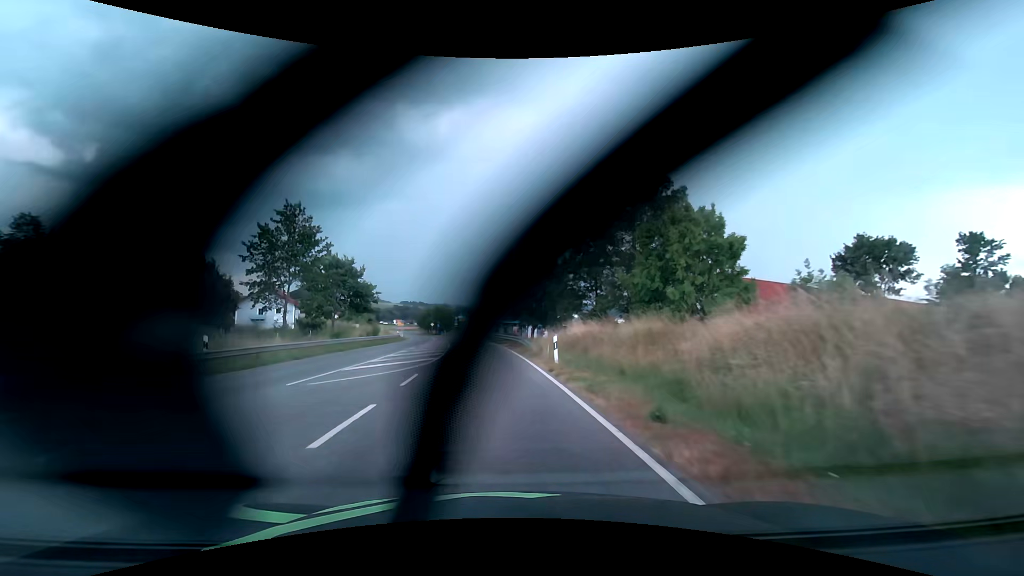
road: secondary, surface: asphalt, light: Day
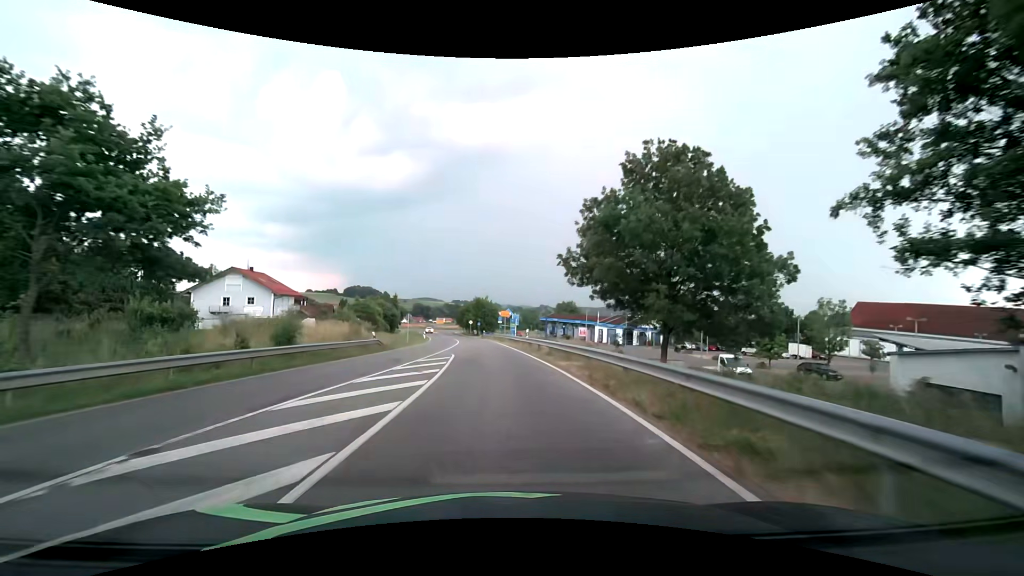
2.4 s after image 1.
(-2.0, +33.3) m; -6°
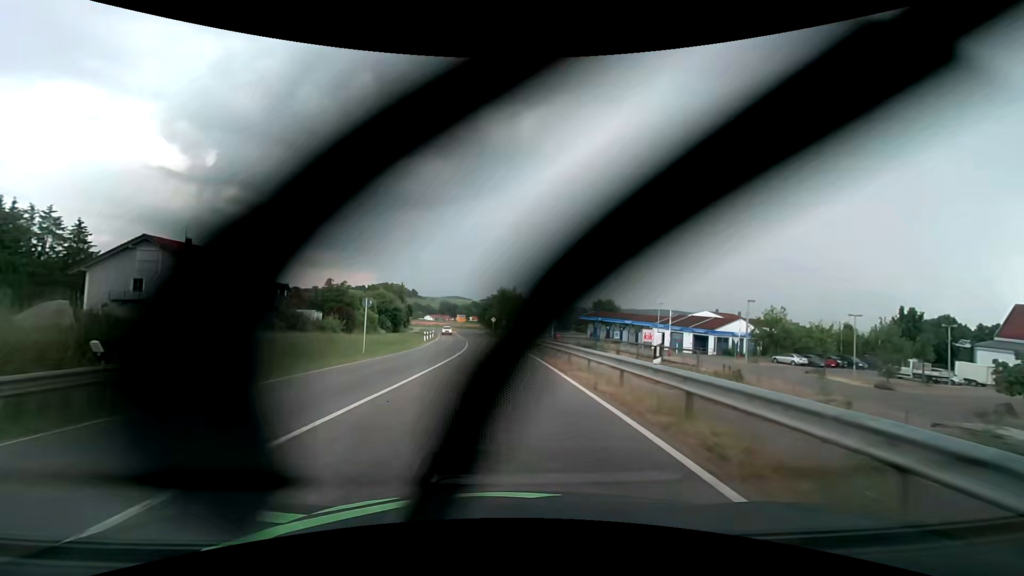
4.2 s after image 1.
(-0.7, +24.2) m; -3°
(0, +10) (0, +20) (-1, +30) (-1, +40) (-2, +50) (-3, +60) (-4, +70) (-5, +80) (-6, +90) (-7, +100) m
